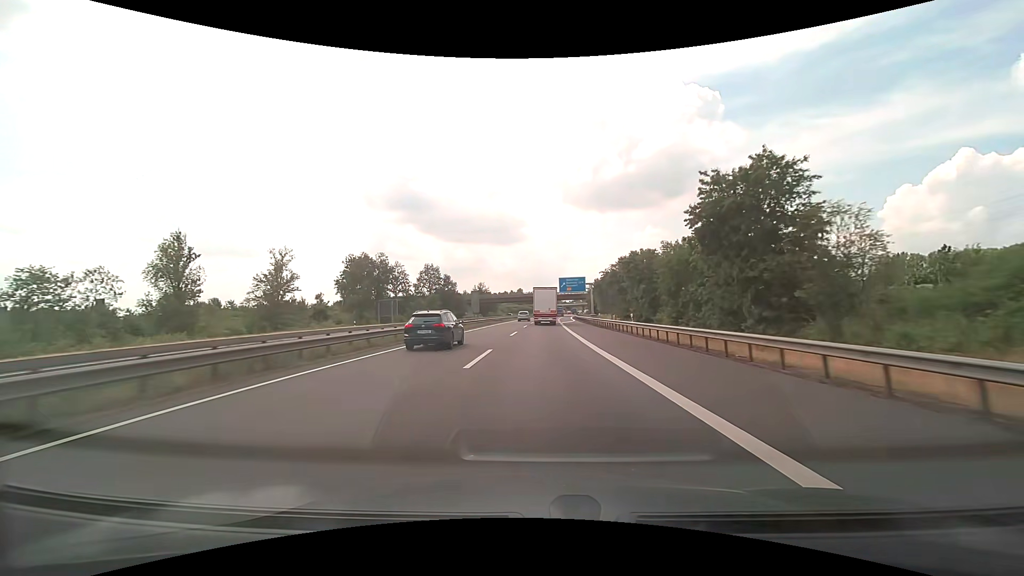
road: motorway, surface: asphalt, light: Day
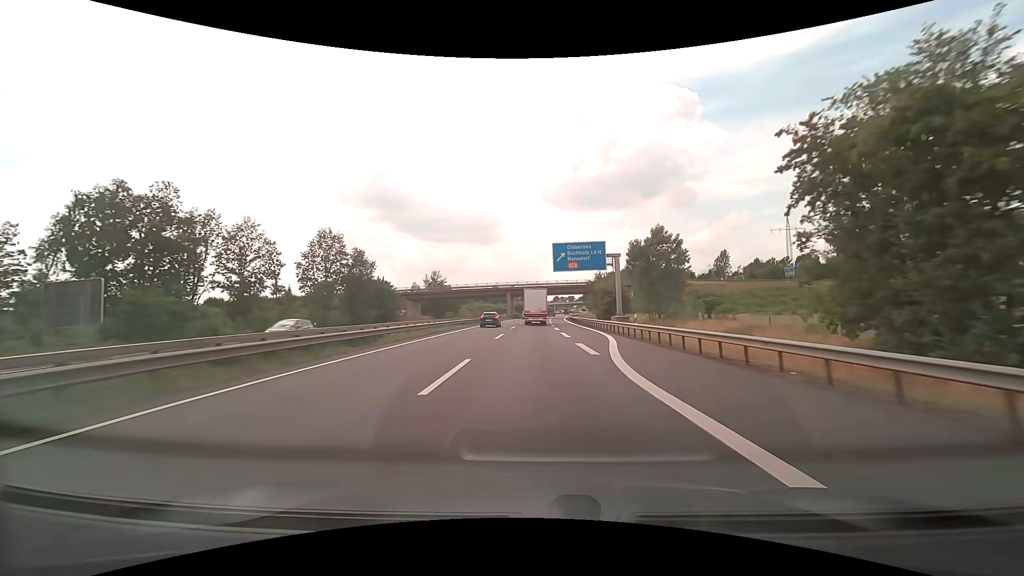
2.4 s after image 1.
(+1.1, +57.2) m; +3°
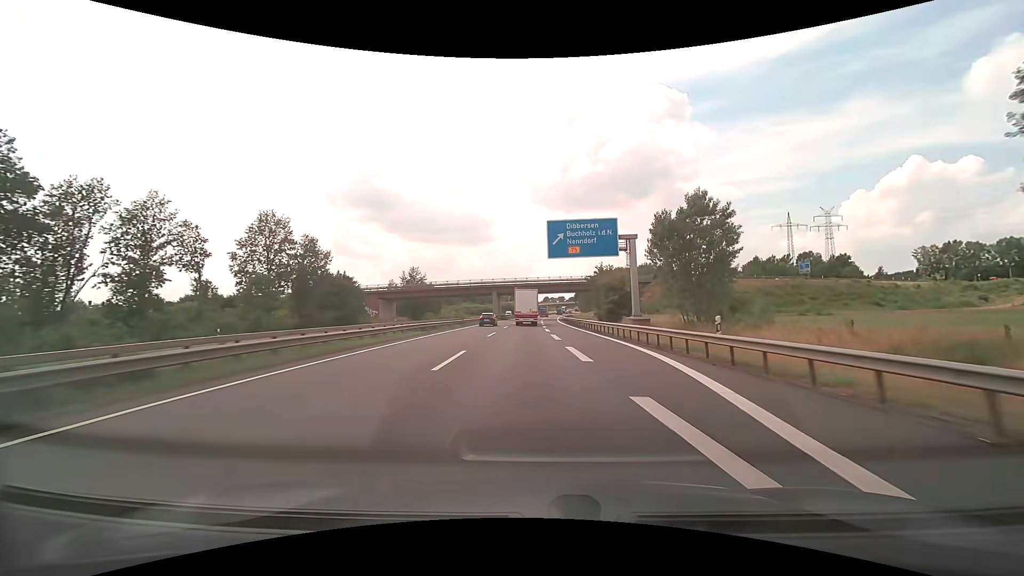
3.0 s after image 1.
(+0.1, +14.3) m; +1°
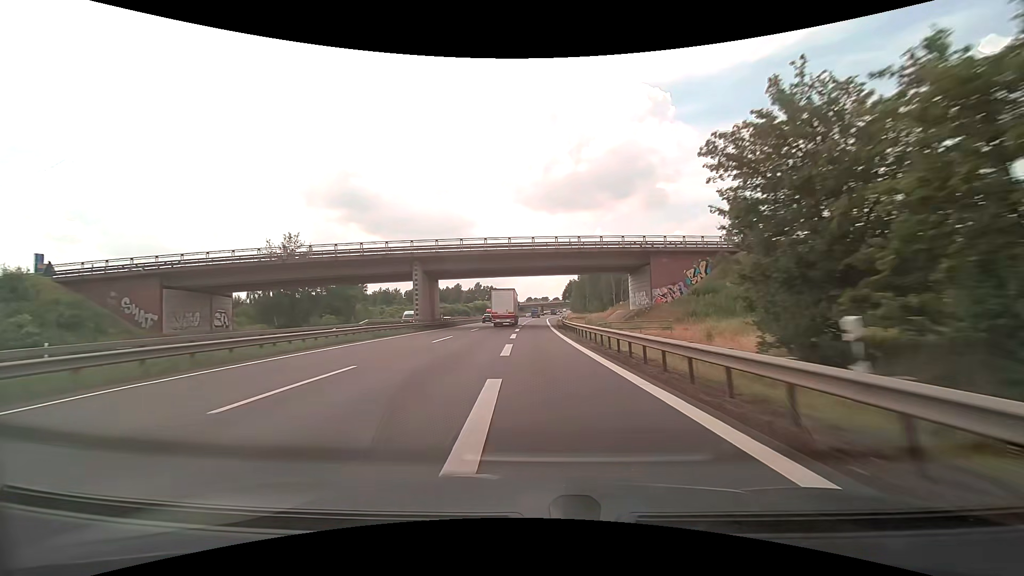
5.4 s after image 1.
(+1.9, +58.3) m; +2°
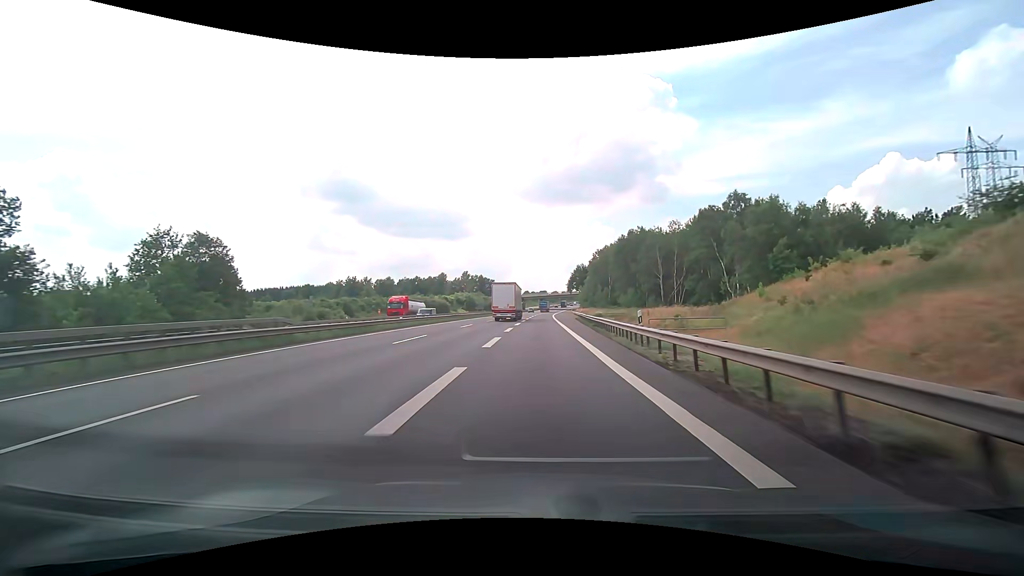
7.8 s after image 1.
(+0.1, +58.3) m; +1°
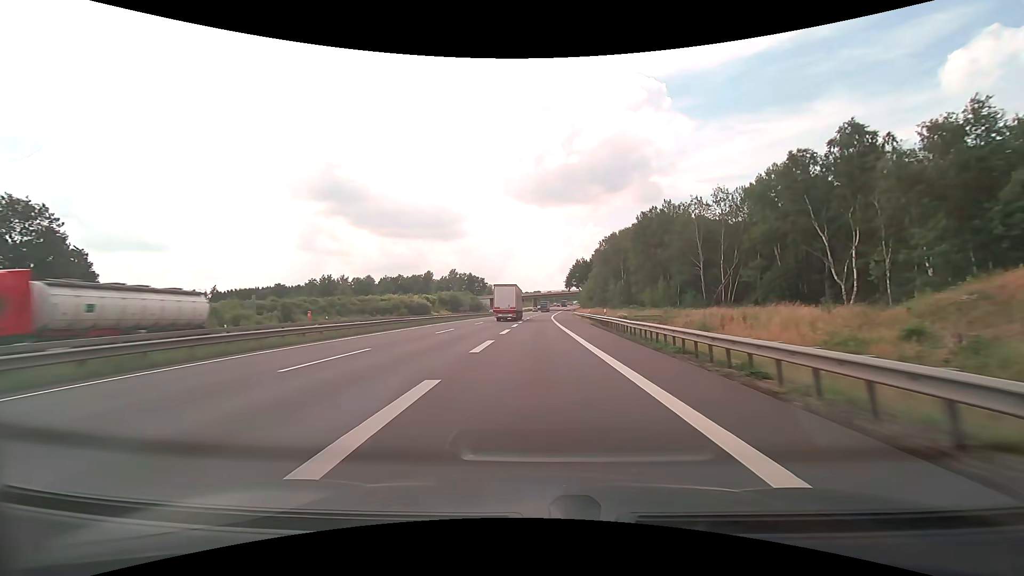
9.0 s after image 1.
(0.0, +25.7) m; 0°
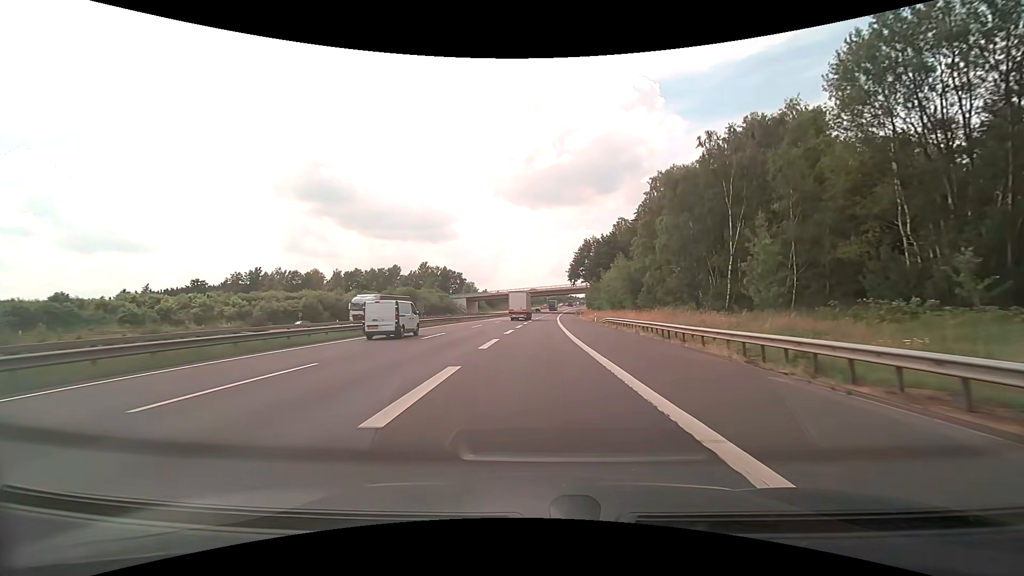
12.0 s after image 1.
(+0.5, +57.1) m; +1°
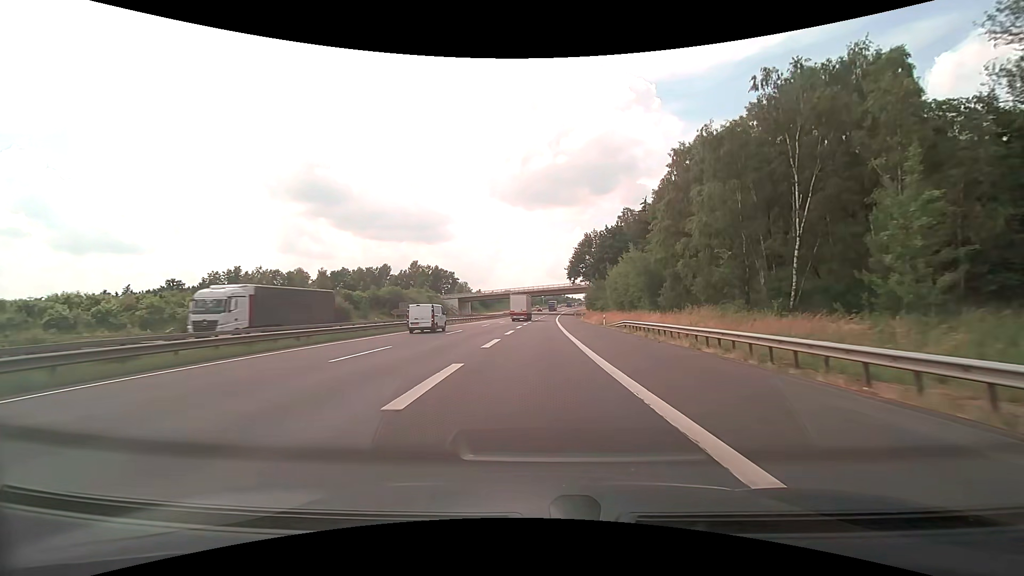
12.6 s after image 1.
(0.0, +11.0) m; +1°
(0, +10) (0, +20) (0, +30) (0, +40) (+1, +50) (+1, +60) (+1, +70) (+1, +80) (+2, +90) (+2, +100) m
